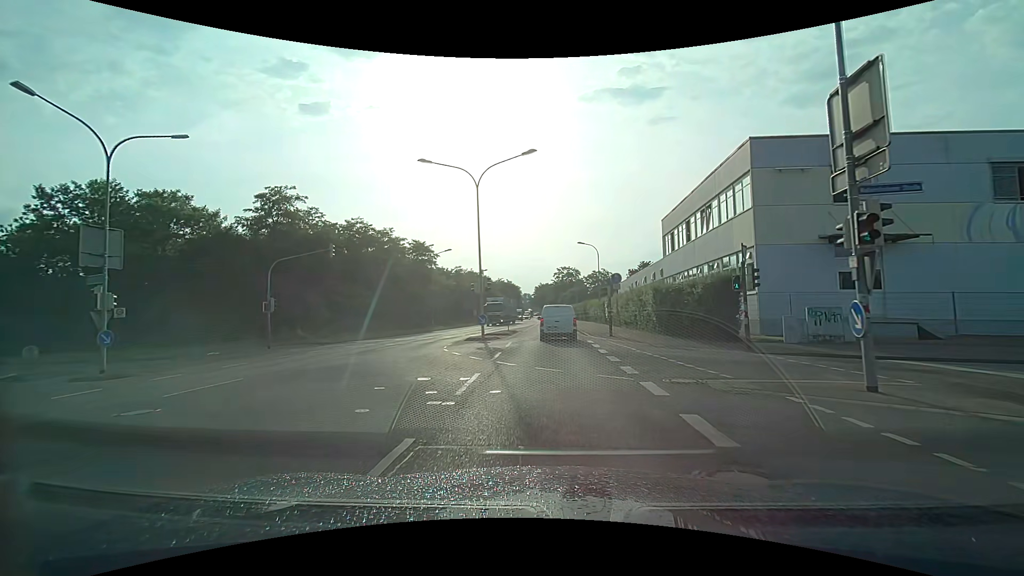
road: secondary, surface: asphalt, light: Day
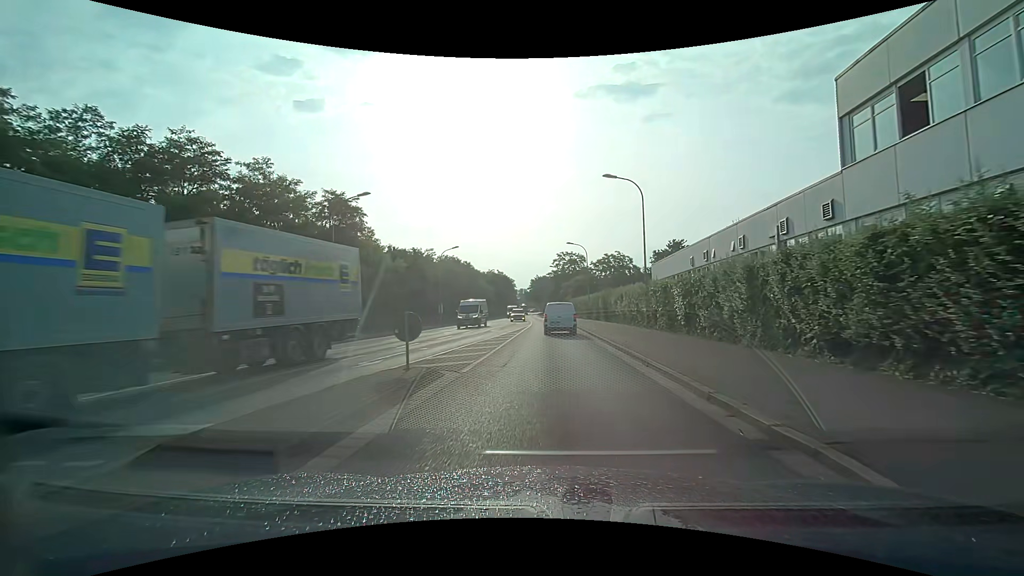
(-0.1, +26.8) m; 0°
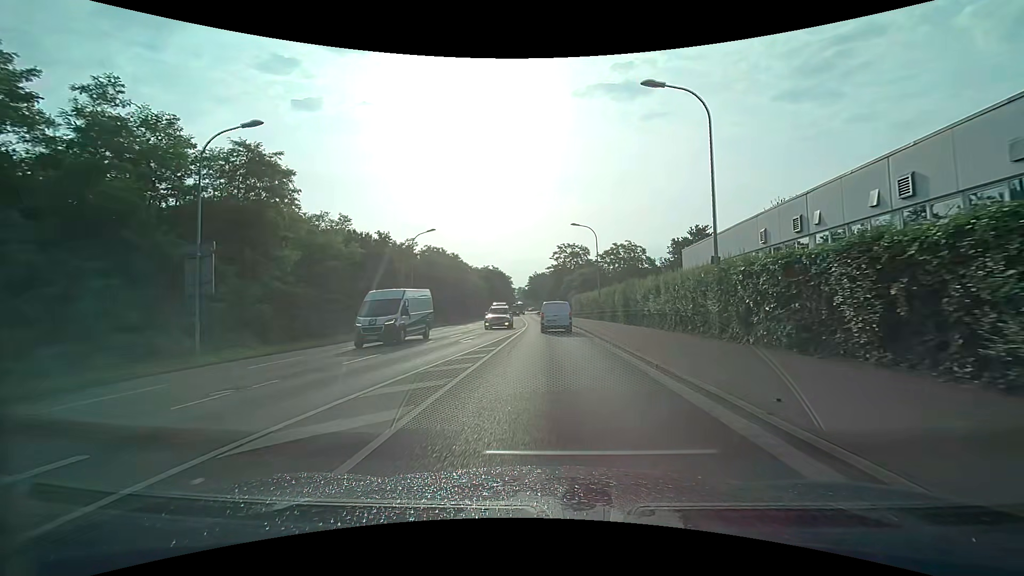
(+0.1, +12.2) m; +1°
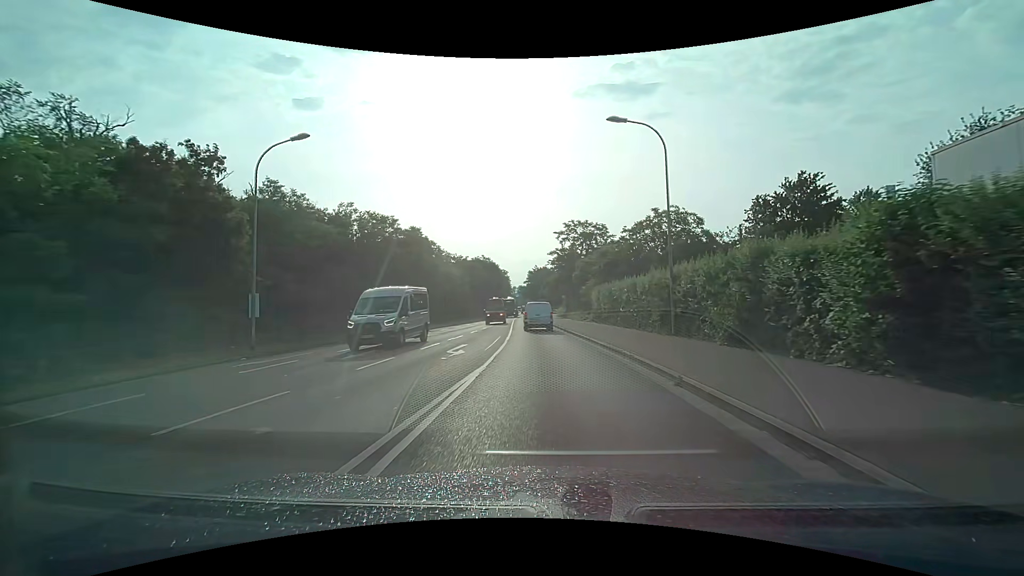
(-0.1, +26.1) m; 0°
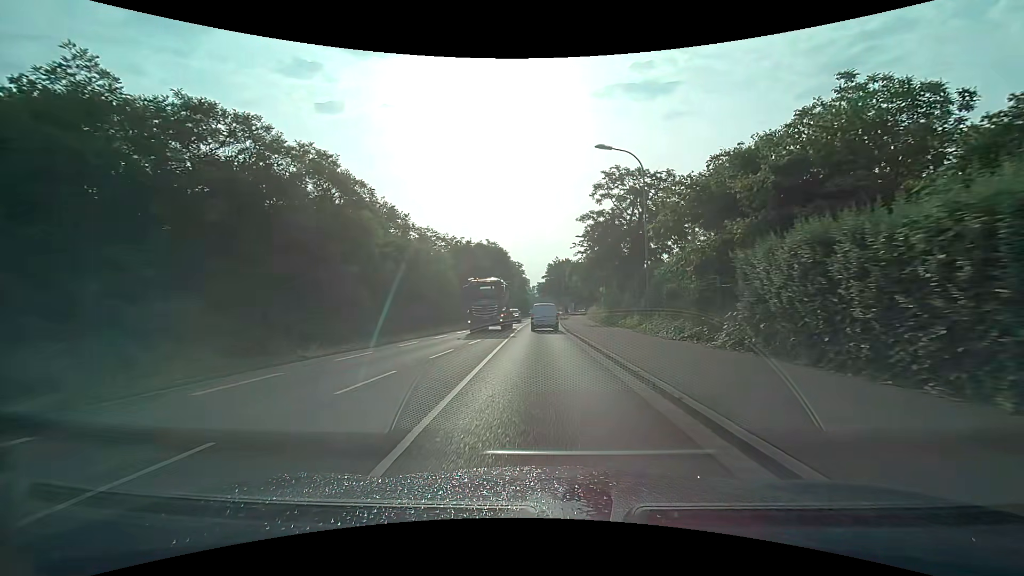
(-0.6, +27.7) m; -2°
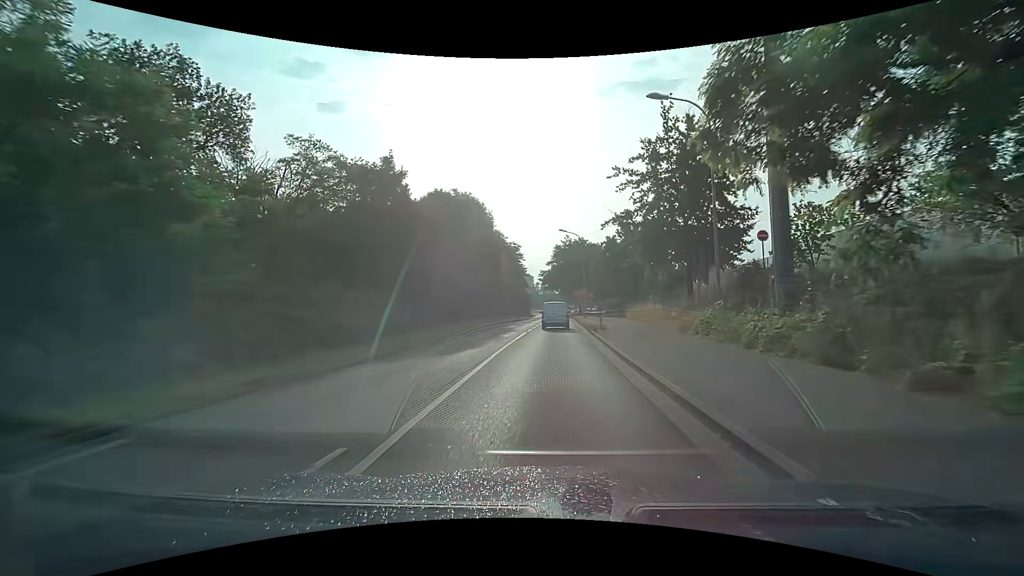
(-0.4, +36.6) m; 0°
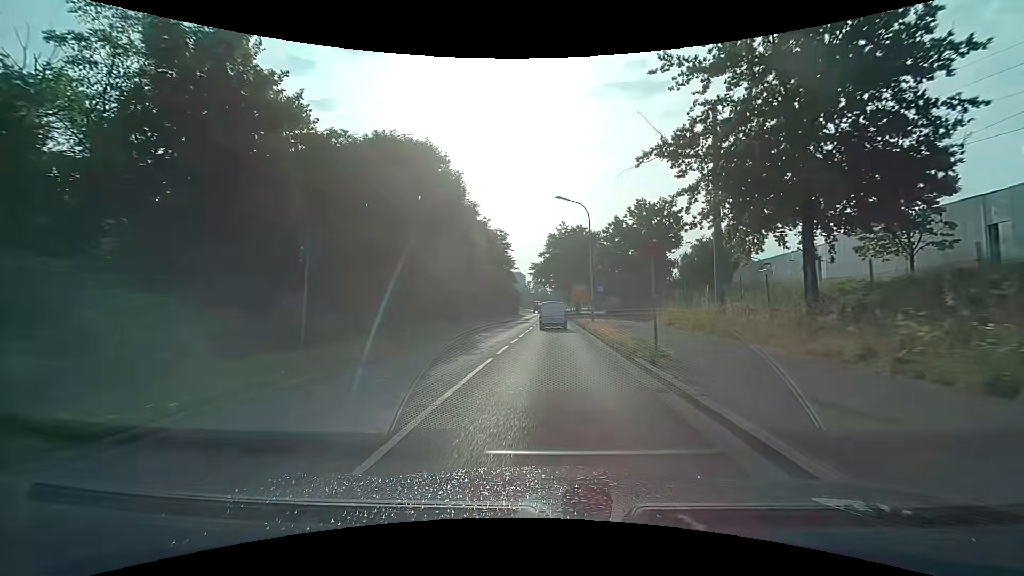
(0.0, +15.0) m; +1°
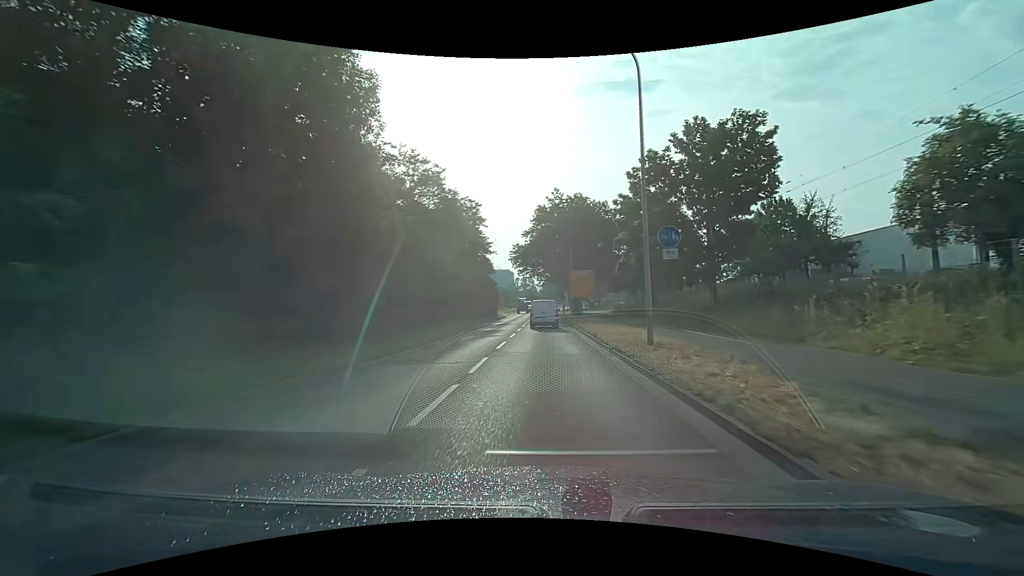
(+0.2, +22.5) m; +1°
(0, +10) (0, +20) (0, +30) (0, +40) (+1, +50) (+1, +60) (+1, +70) (+1, +80) (+1, +90) (+1, +100) m
